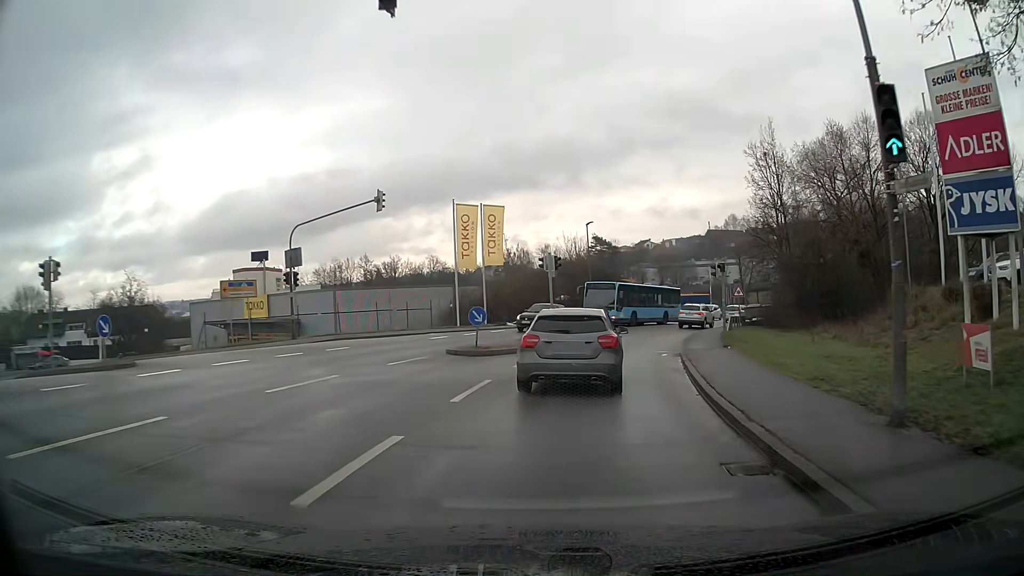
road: tertiary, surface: asphalt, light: Day
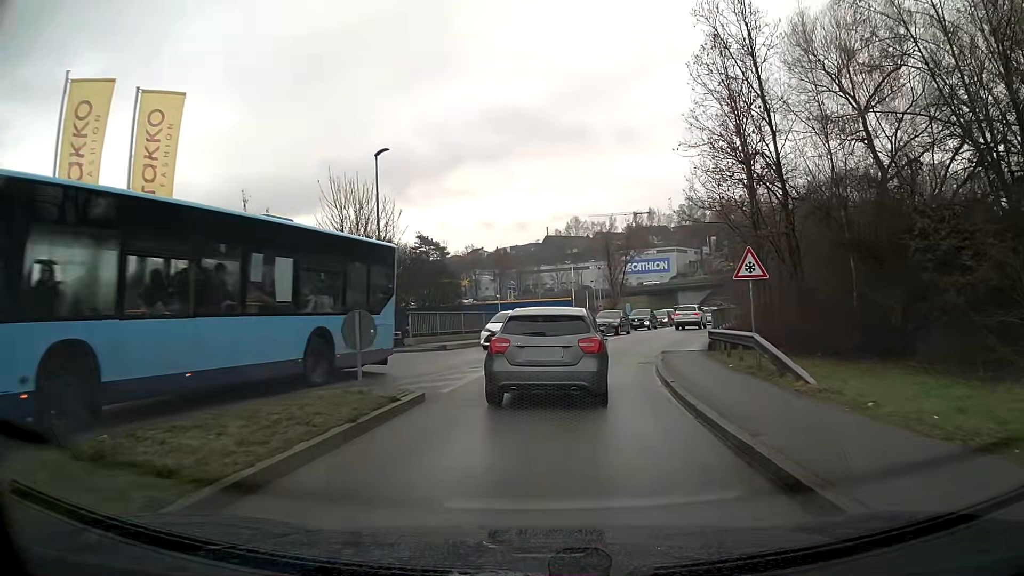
(+3.1, +25.9) m; +14°
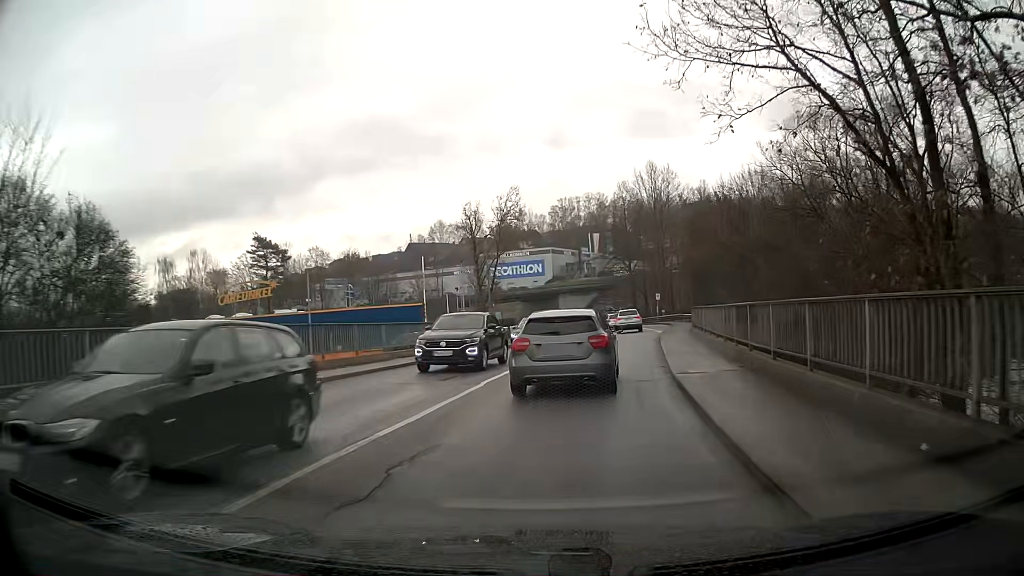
(+2.0, +20.3) m; +11°
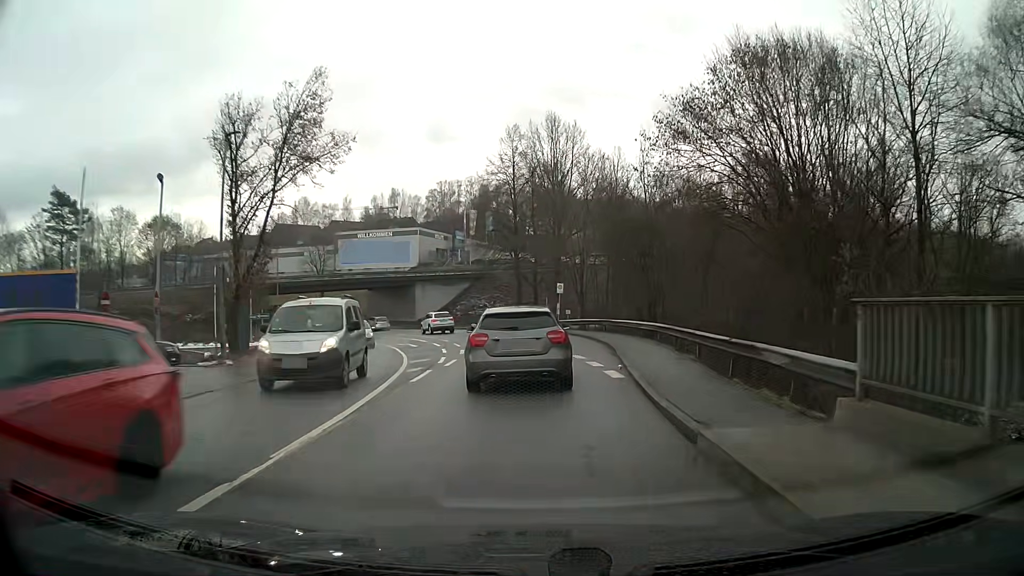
(+3.3, +28.4) m; +10°
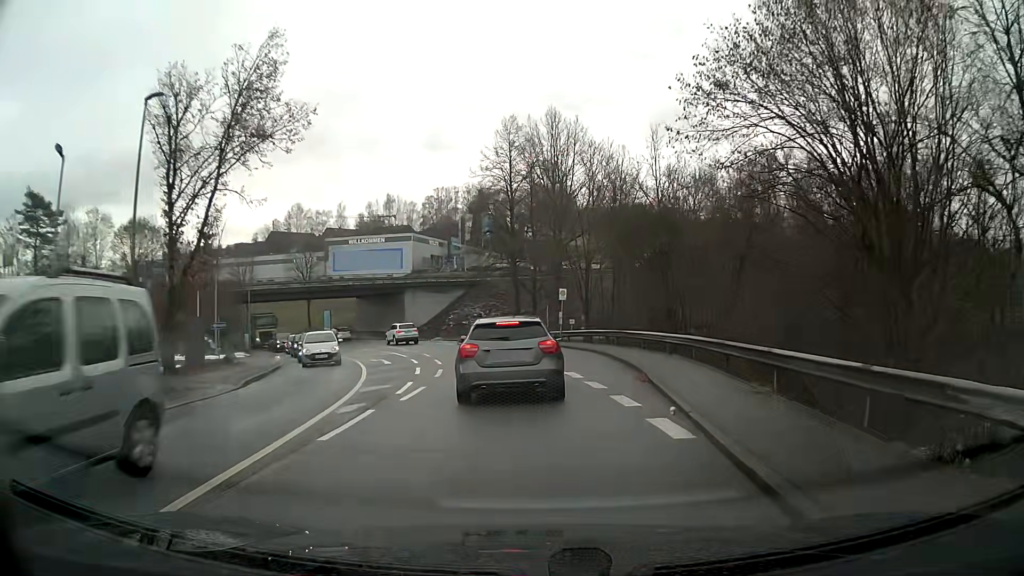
(0.0, +5.9) m; 0°
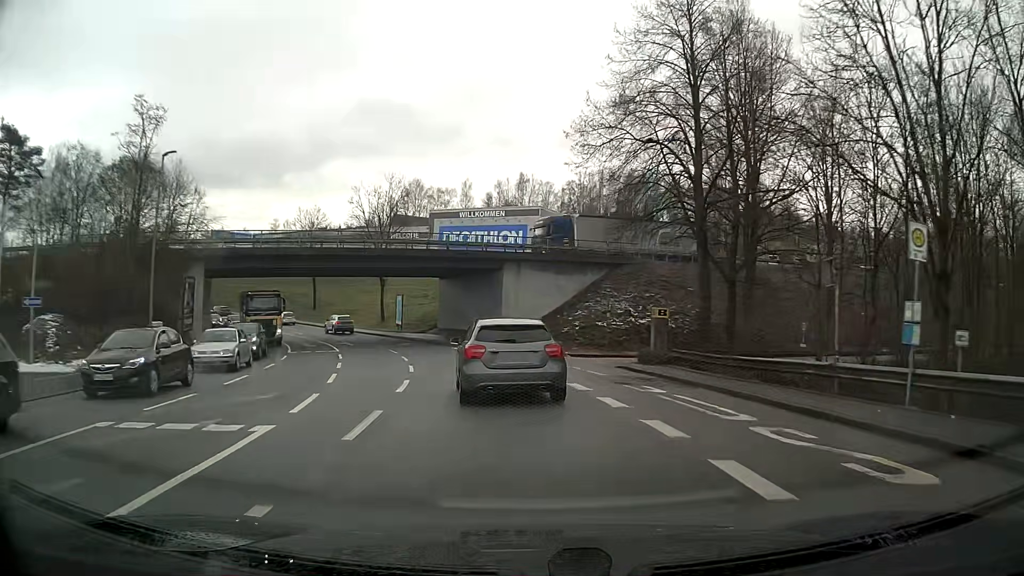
(-2.6, +29.0) m; -13°
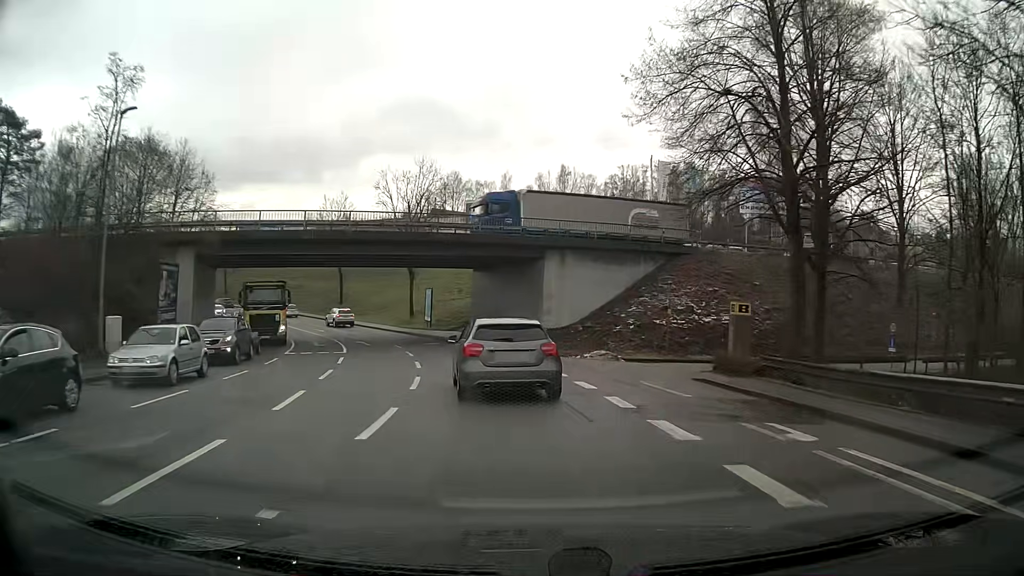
(-0.2, +6.1) m; -3°
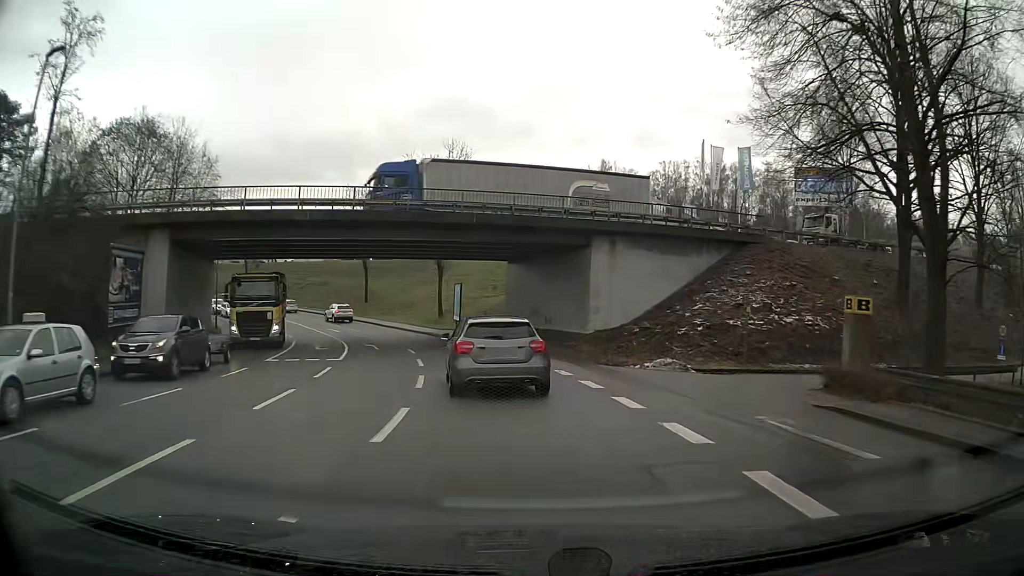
(-0.2, +6.4) m; -3°
